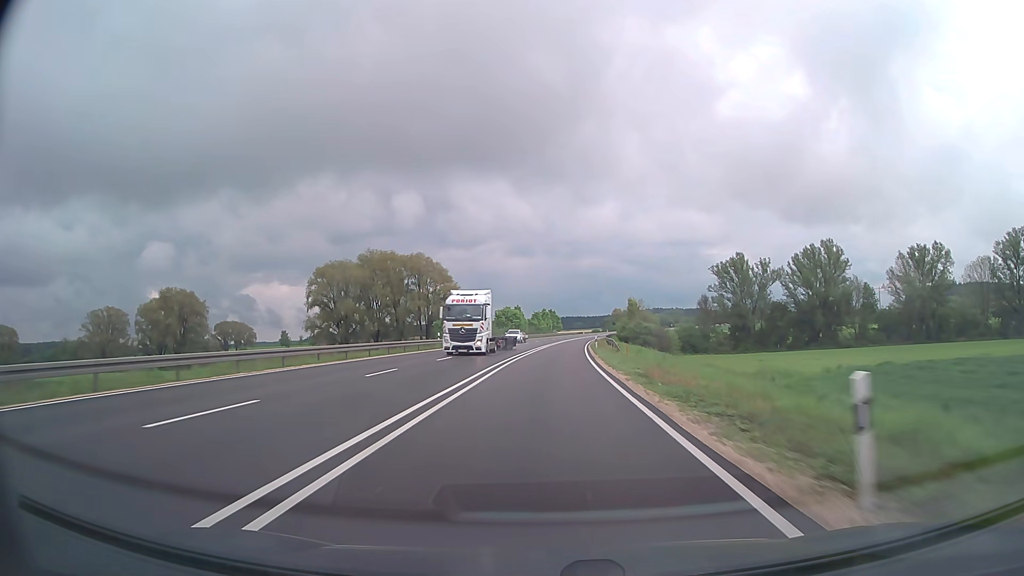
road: trunk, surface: asphalt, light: Day
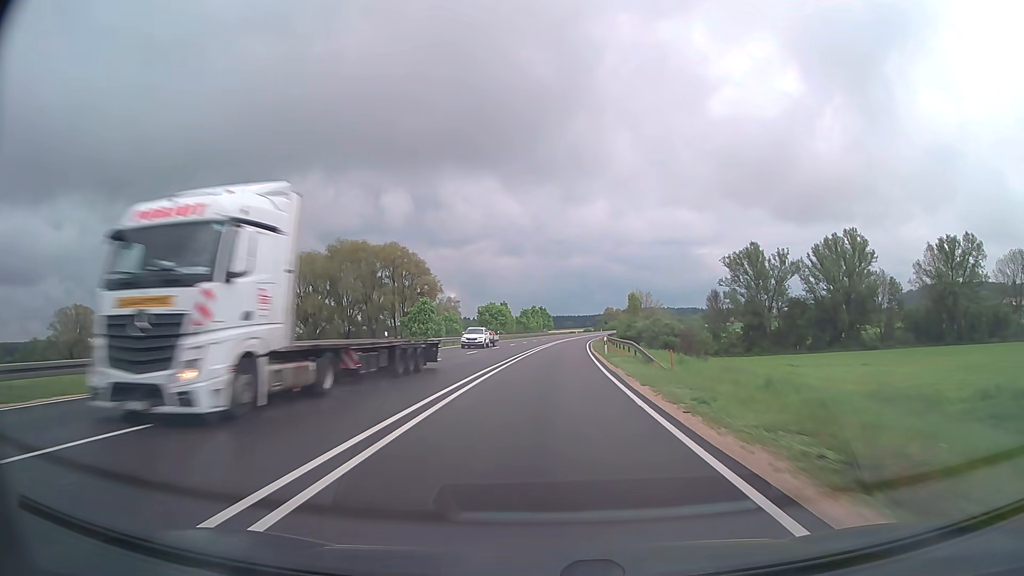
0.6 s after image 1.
(+0.1, +15.9) m; +1°
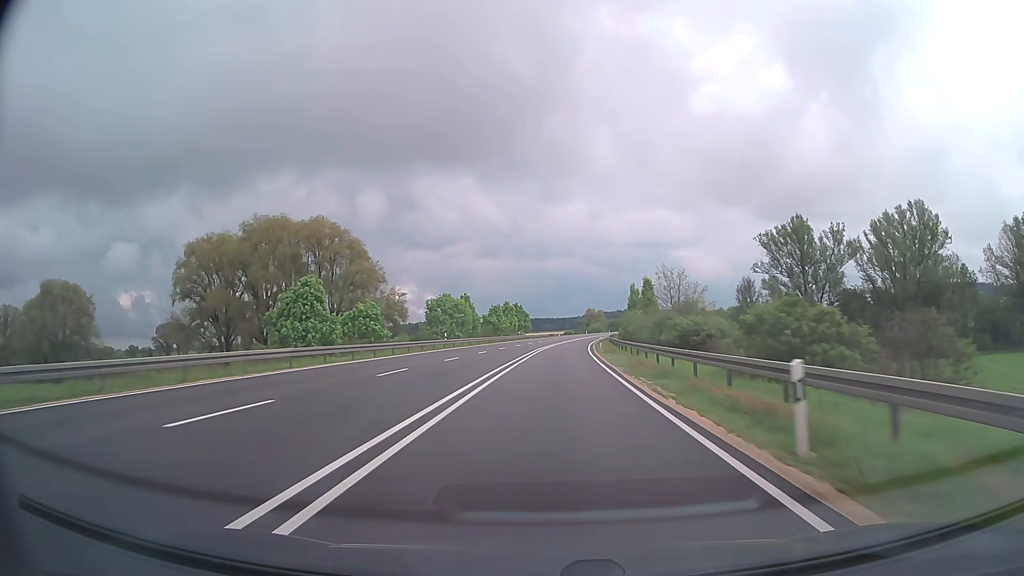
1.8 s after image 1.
(+0.5, +31.9) m; +2°
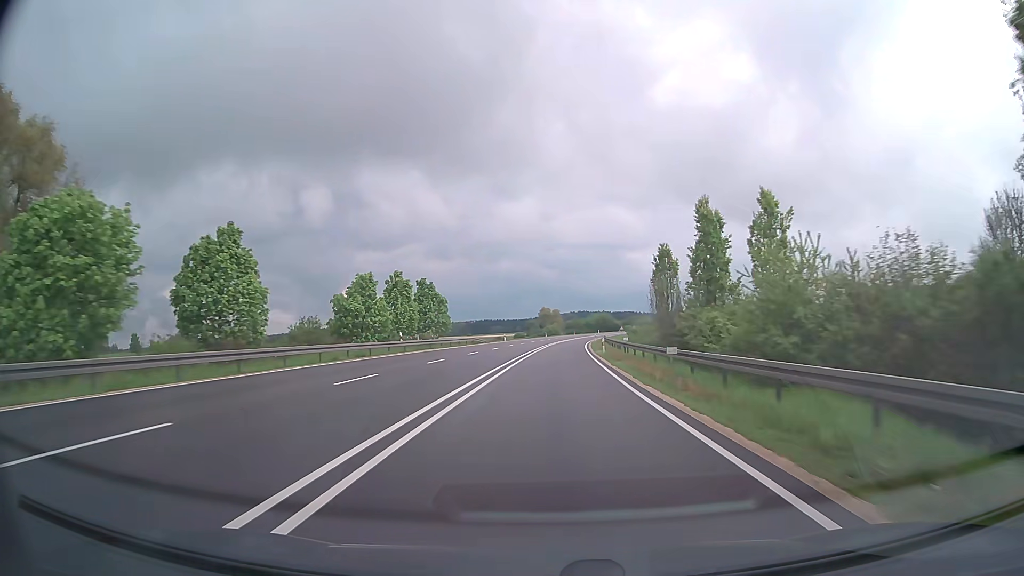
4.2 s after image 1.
(+2.2, +63.7) m; +4°
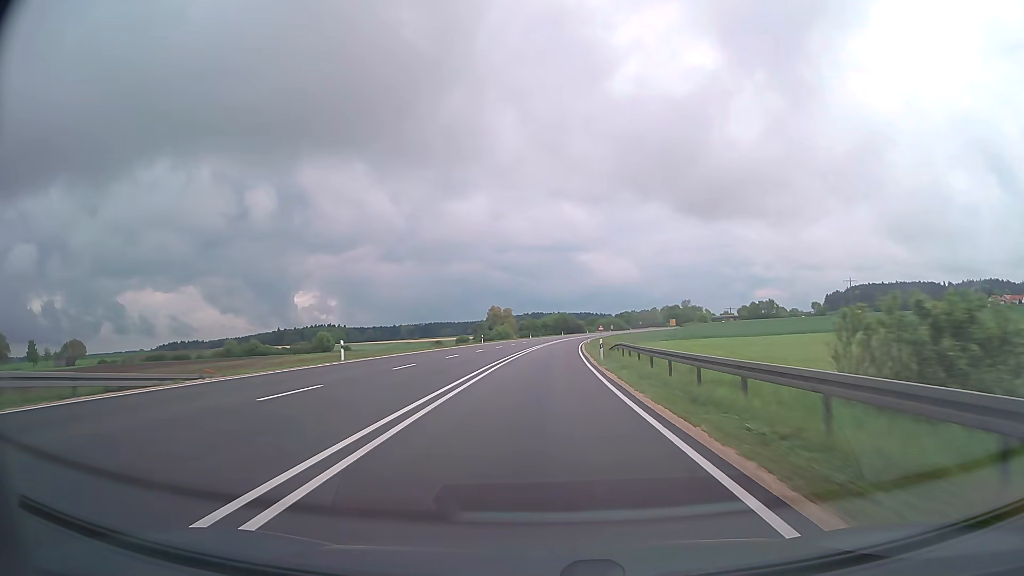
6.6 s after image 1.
(+2.4, +63.7) m; +4°
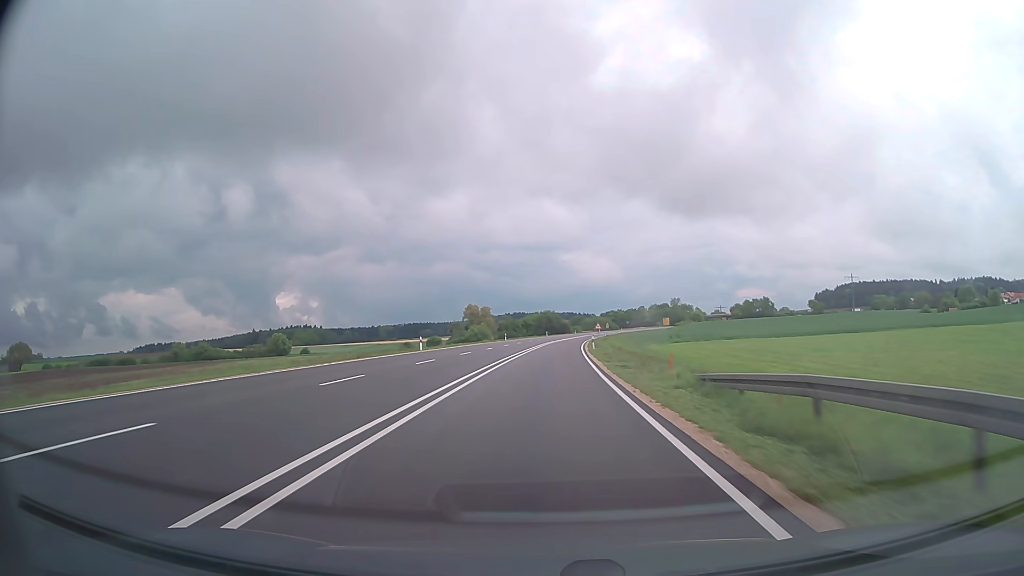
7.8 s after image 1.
(+0.5, +31.9) m; +2°
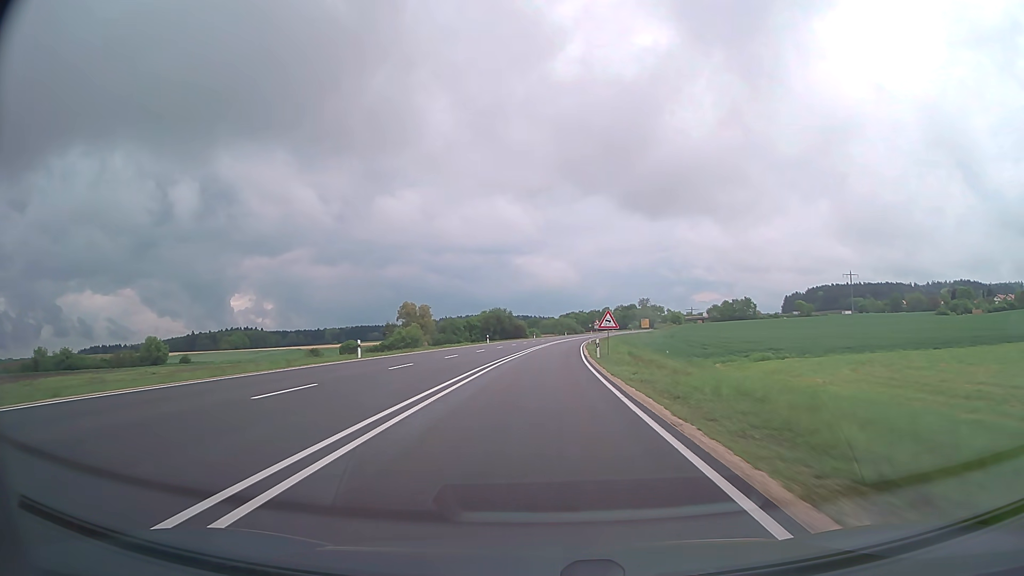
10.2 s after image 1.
(+2.0, +63.8) m; +4°
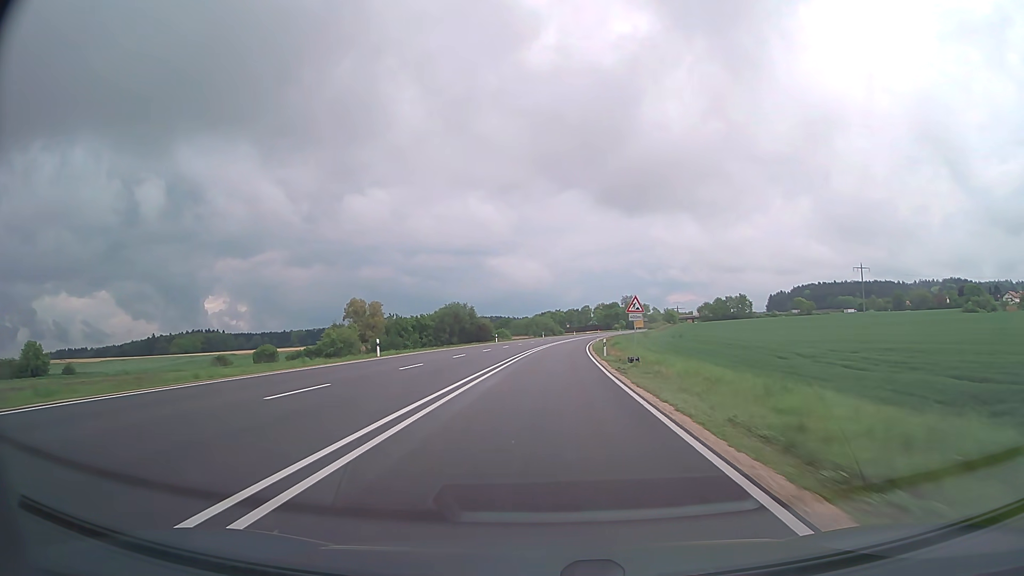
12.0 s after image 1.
(+1.0, +47.9) m; +2°
(0, +10) (0, +20) (0, +30) (+1, +40) (+1, +50) (+2, +60) (+2, +70) (+3, +80) (+4, +90) (+5, +100) m
